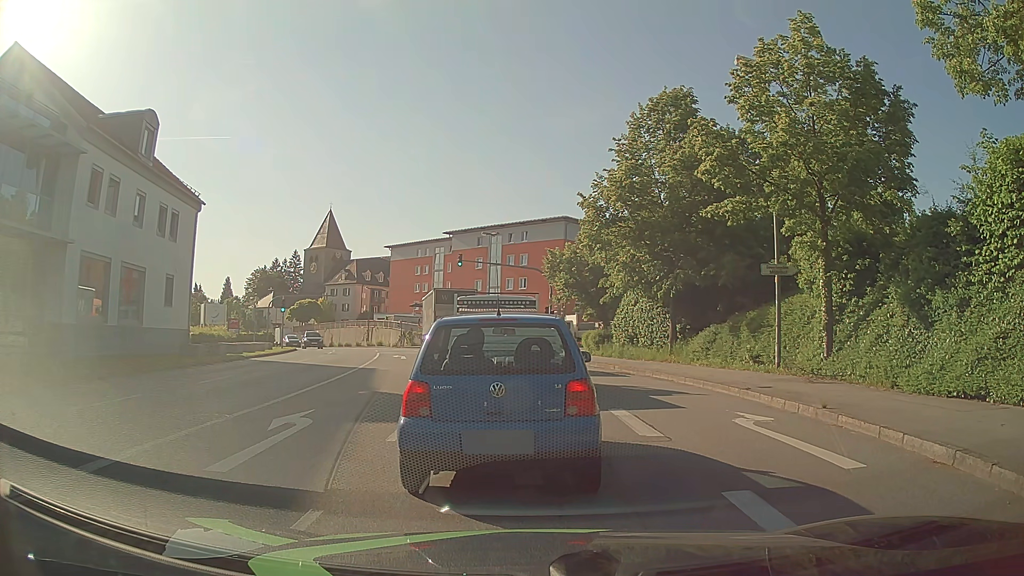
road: tertiary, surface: asphalt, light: Day
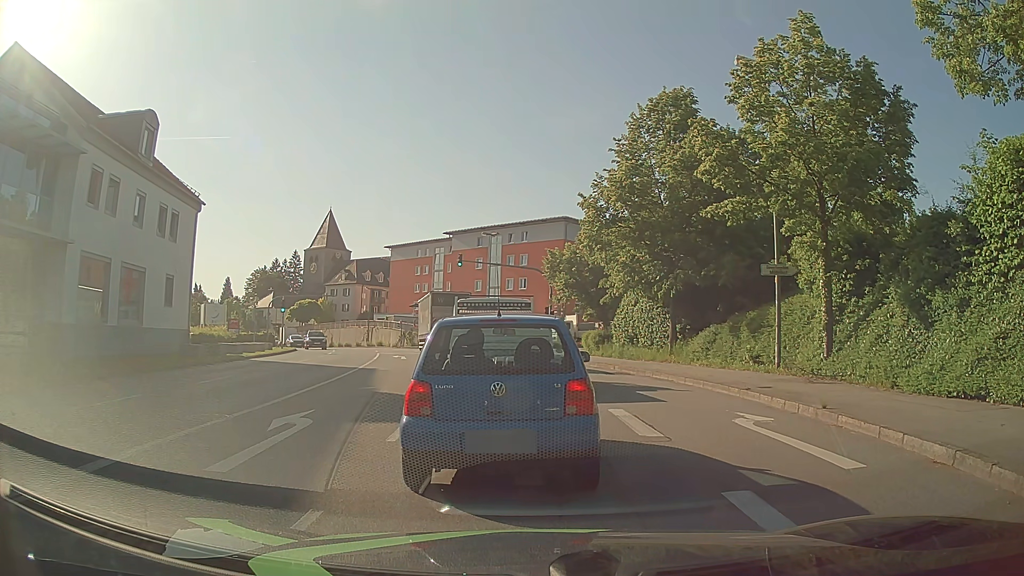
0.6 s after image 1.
(0.0, 0.0) m; 0°
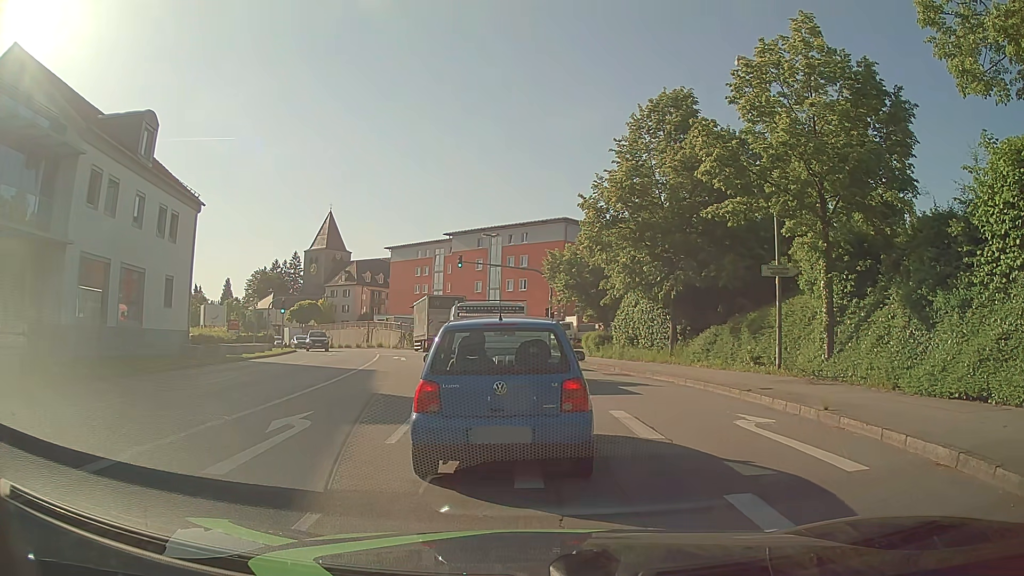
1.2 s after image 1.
(0.0, +0.1) m; 0°
